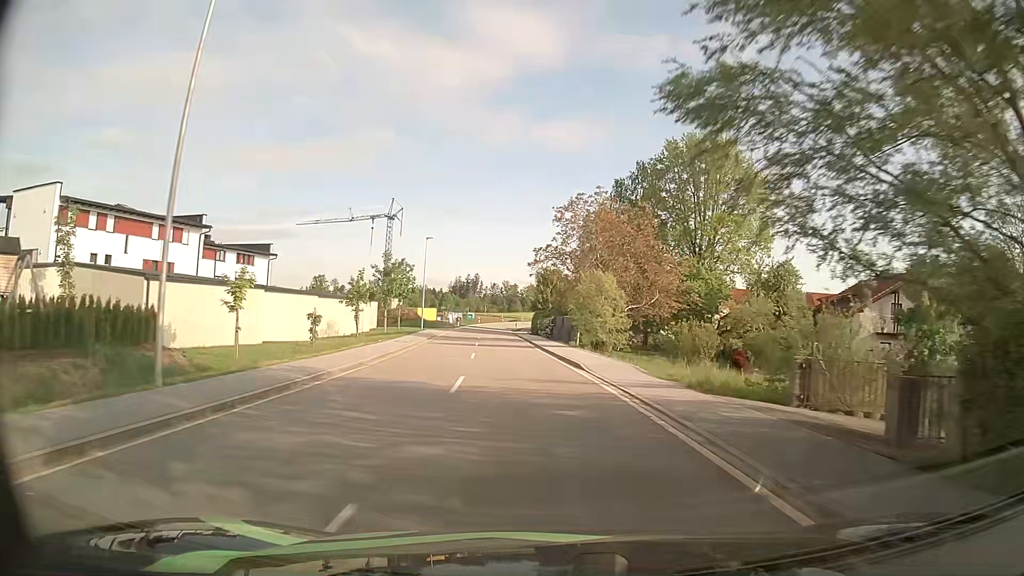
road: tertiary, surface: asphalt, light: Day
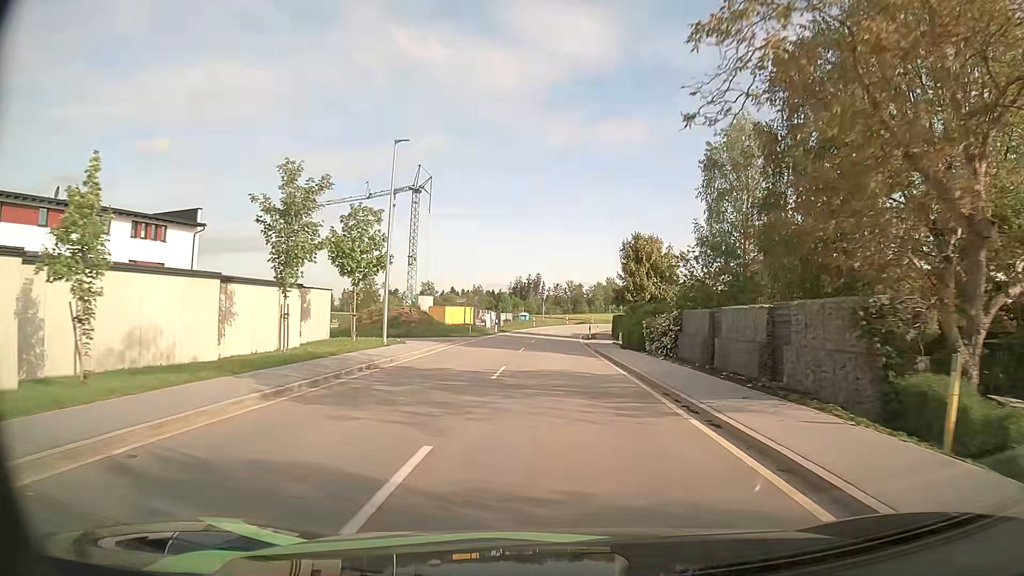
(-2.1, +33.8) m; -5°
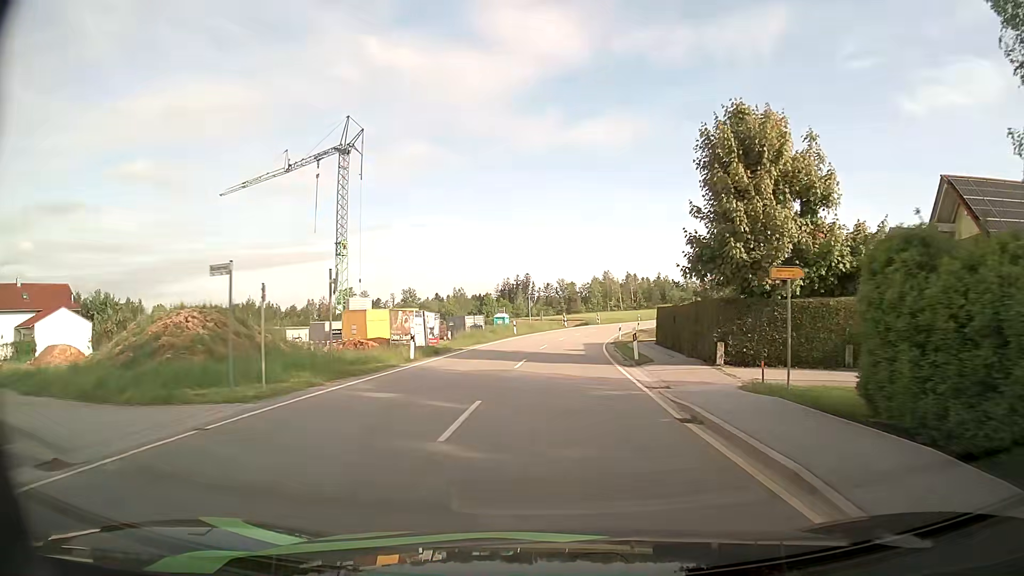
(+0.2, +31.6) m; +1°
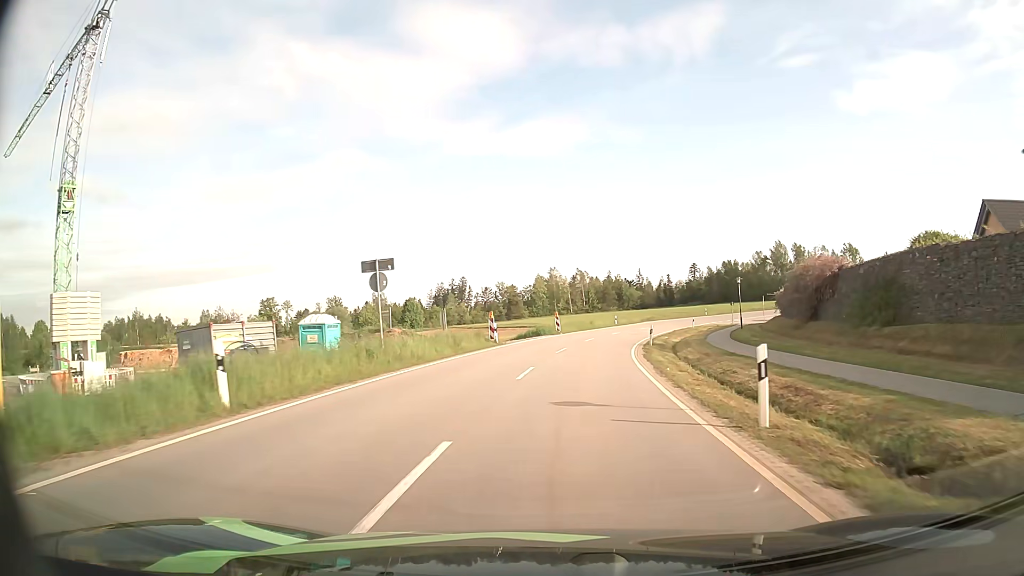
(+1.2, +39.8) m; +5°
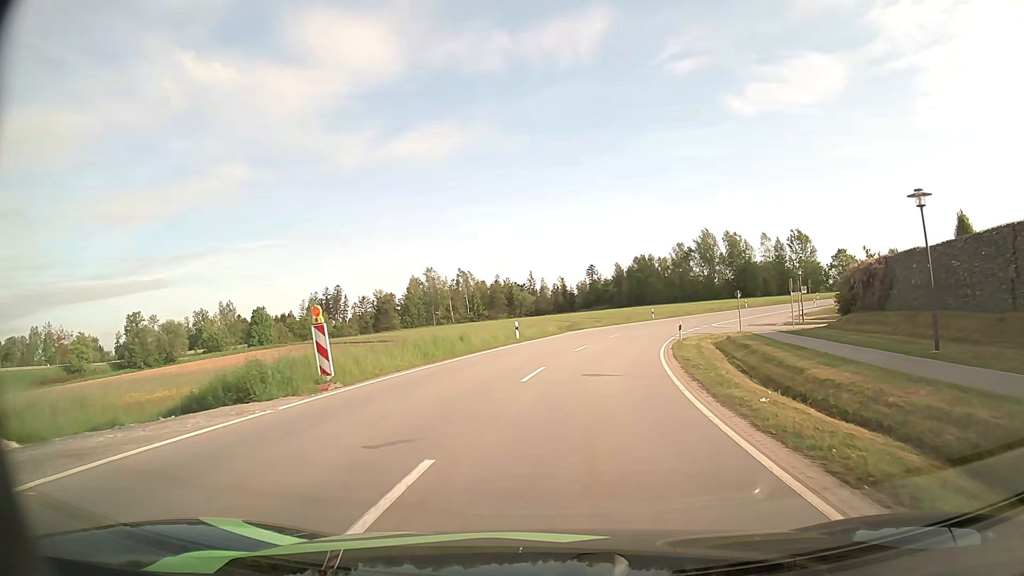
(+2.5, +36.4) m; +9°
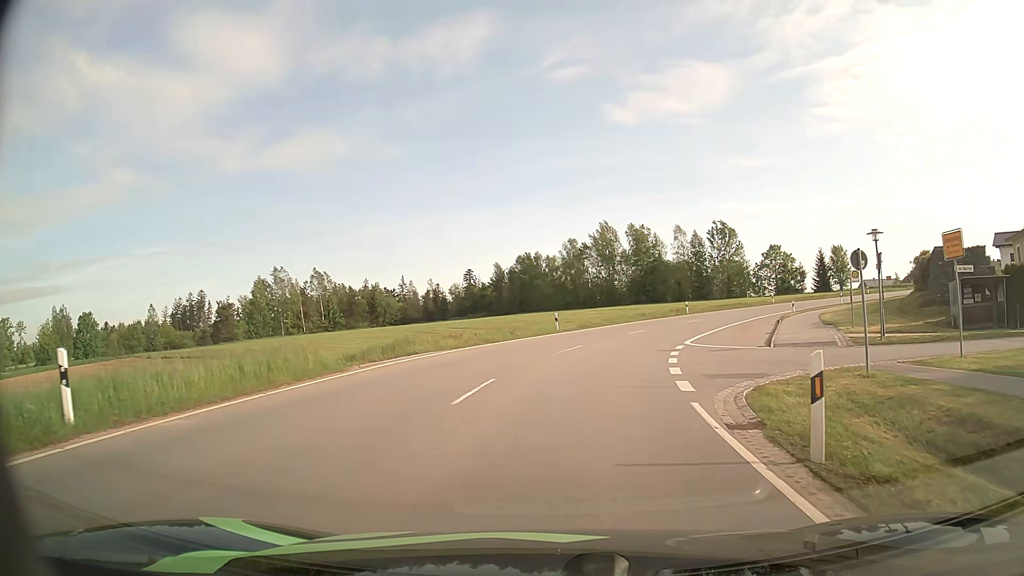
(+2.5, +27.2) m; +10°
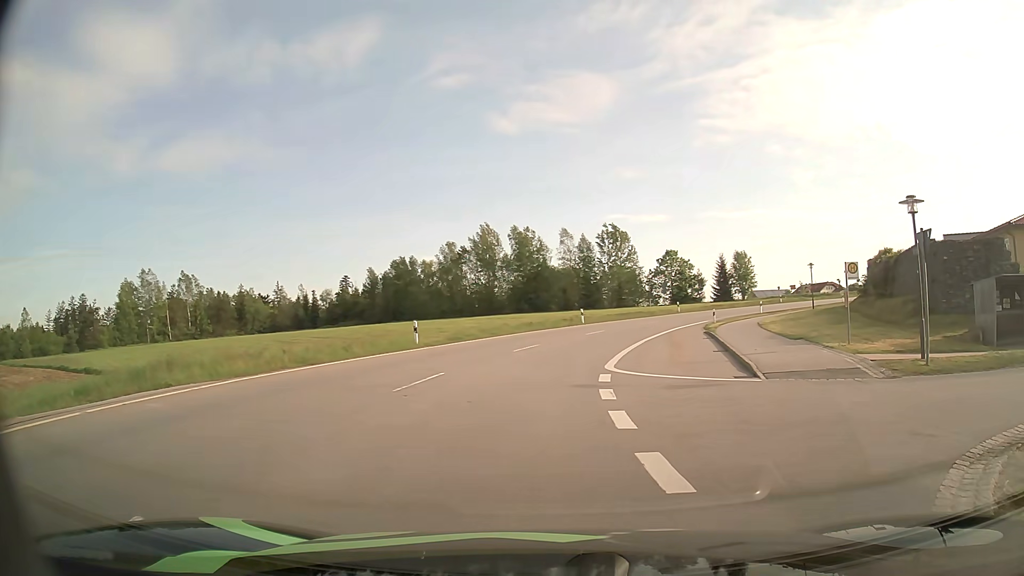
(+0.5, +9.5) m; +10°
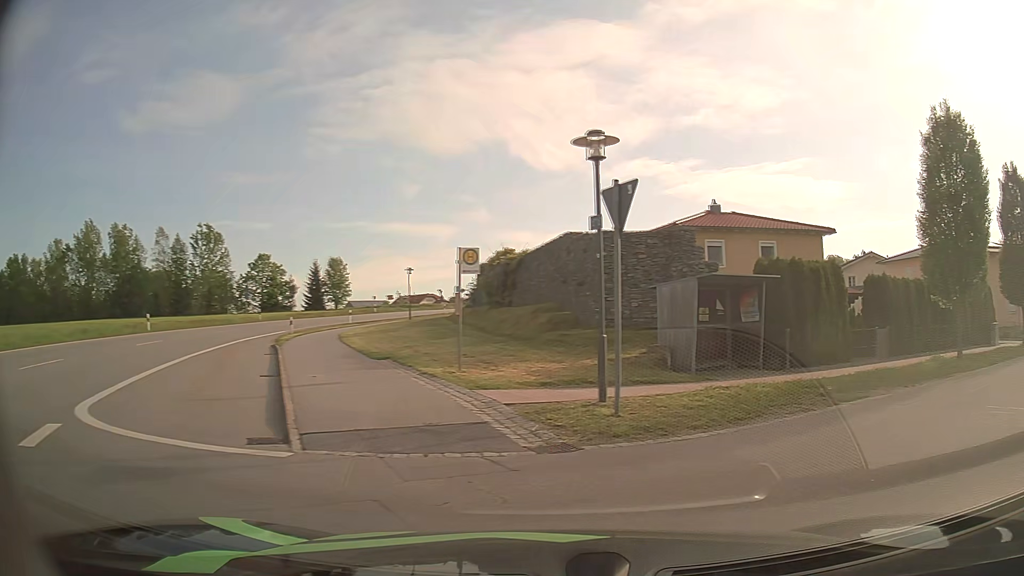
(+1.9, +6.9) m; +35°
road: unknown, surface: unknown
